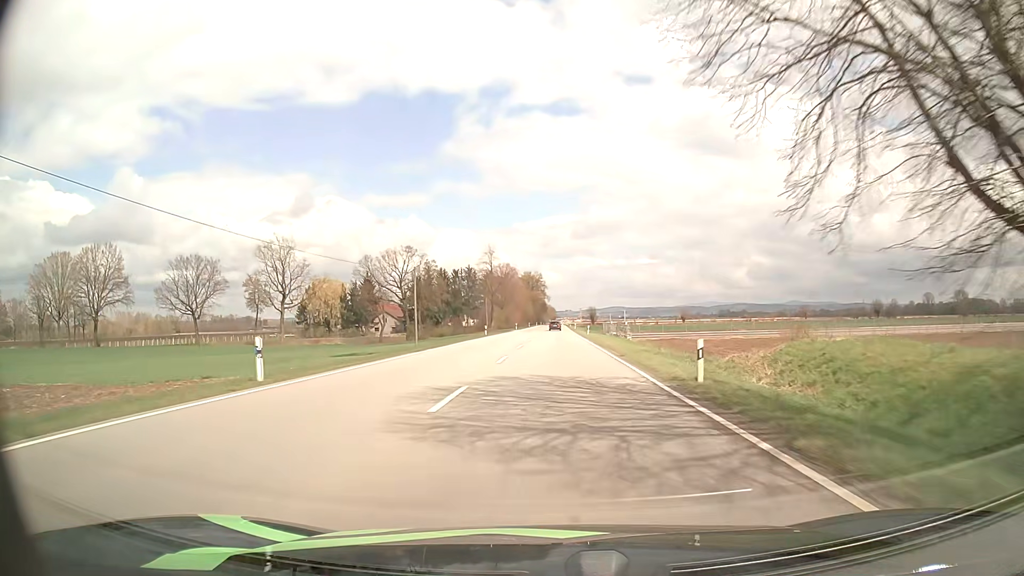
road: primary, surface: asphalt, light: Day
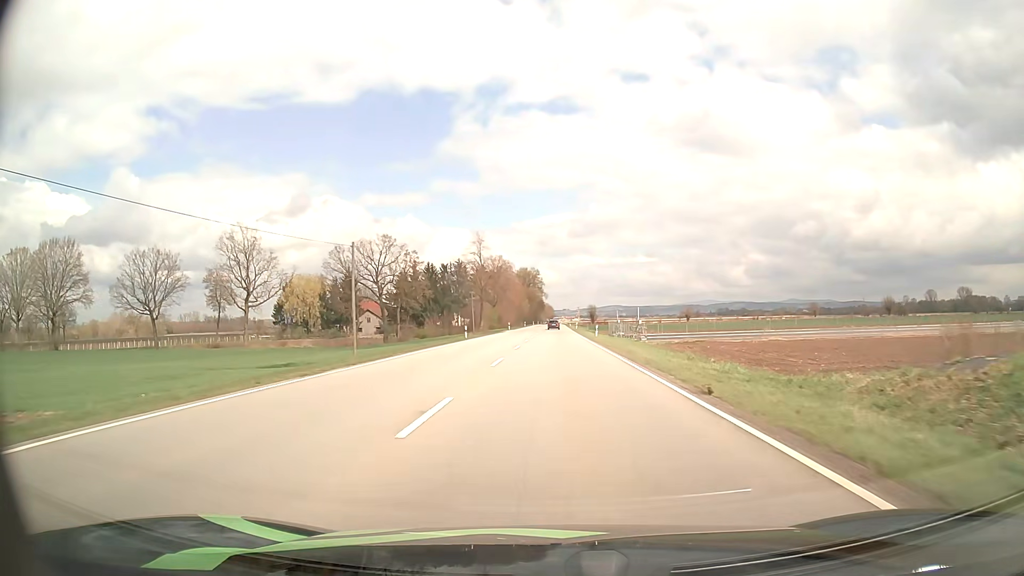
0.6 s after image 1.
(0.0, +14.4) m; 0°
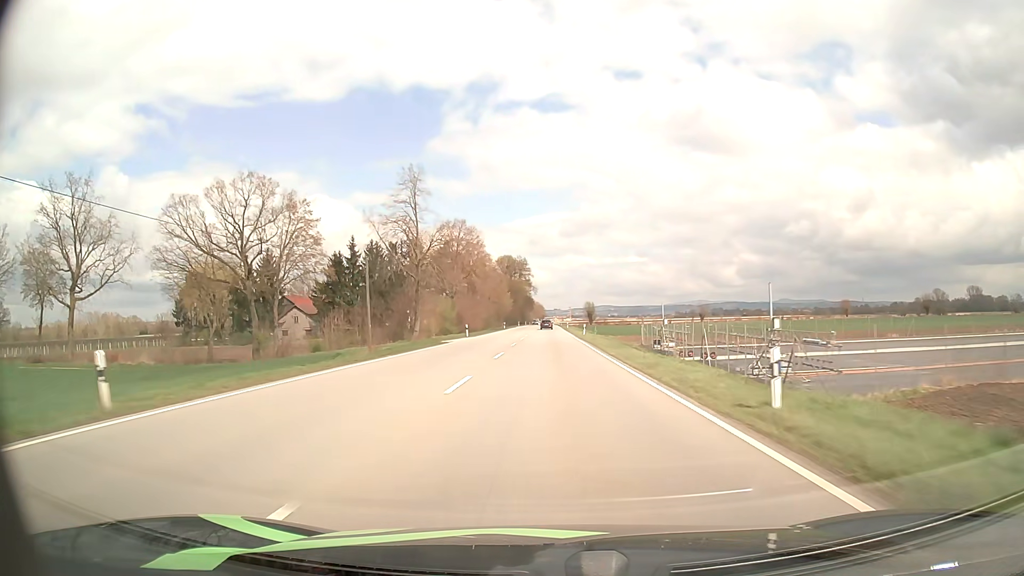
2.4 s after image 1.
(+0.2, +43.0) m; +1°
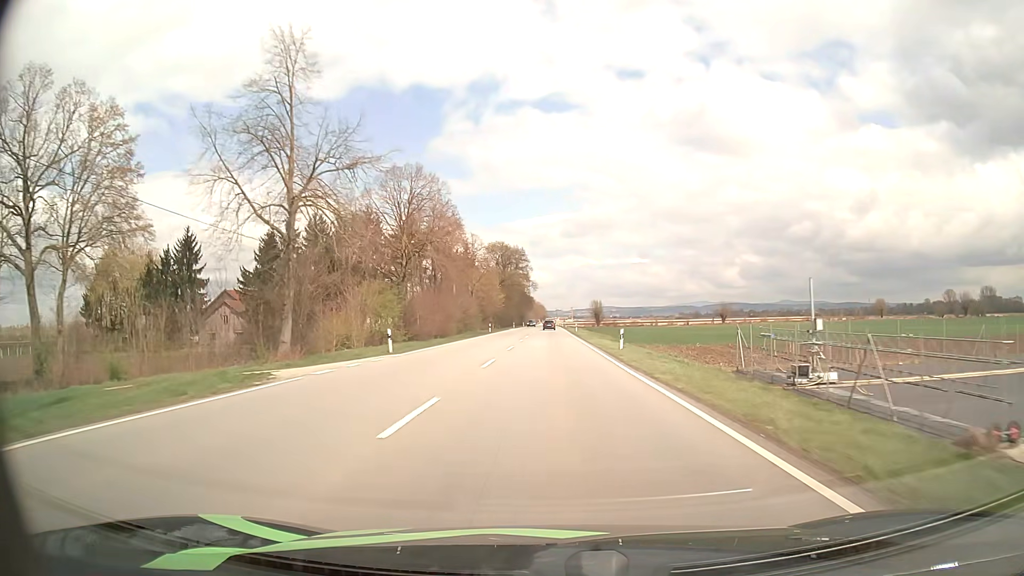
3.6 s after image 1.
(0.0, +28.8) m; 0°
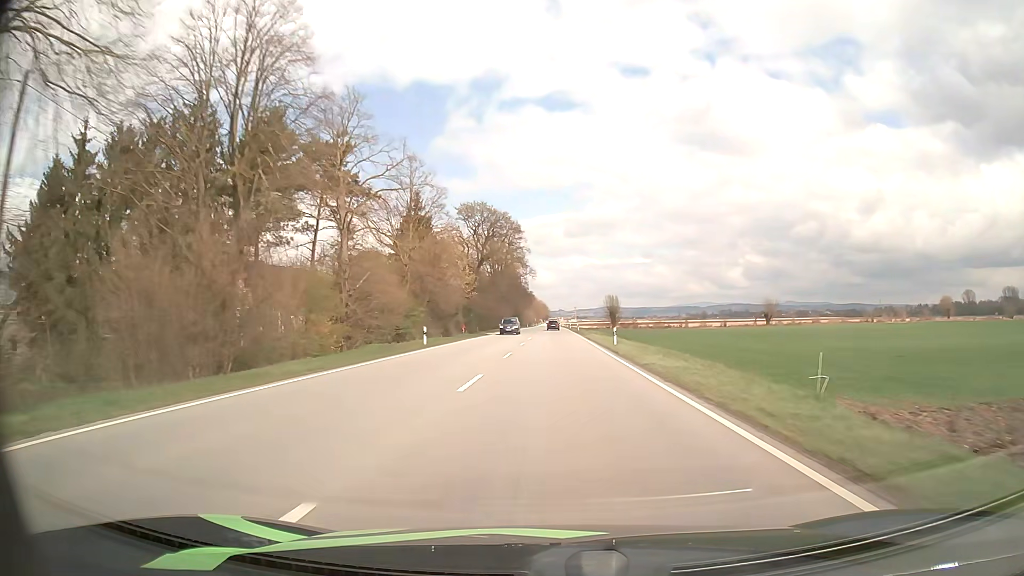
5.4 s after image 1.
(-0.1, +43.1) m; 0°
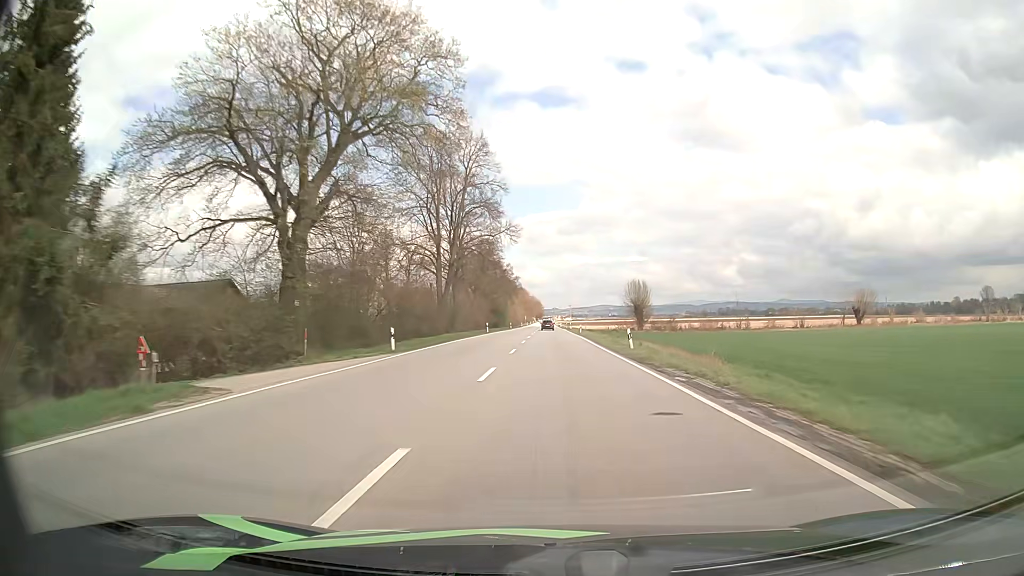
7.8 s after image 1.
(+0.1, +57.7) m; +1°
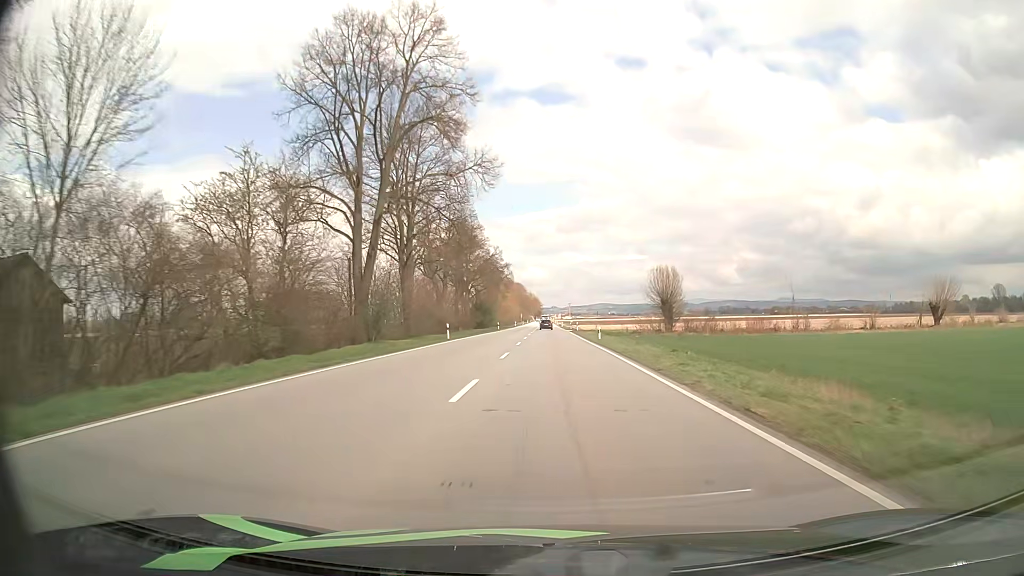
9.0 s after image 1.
(0.0, +27.8) m; 0°
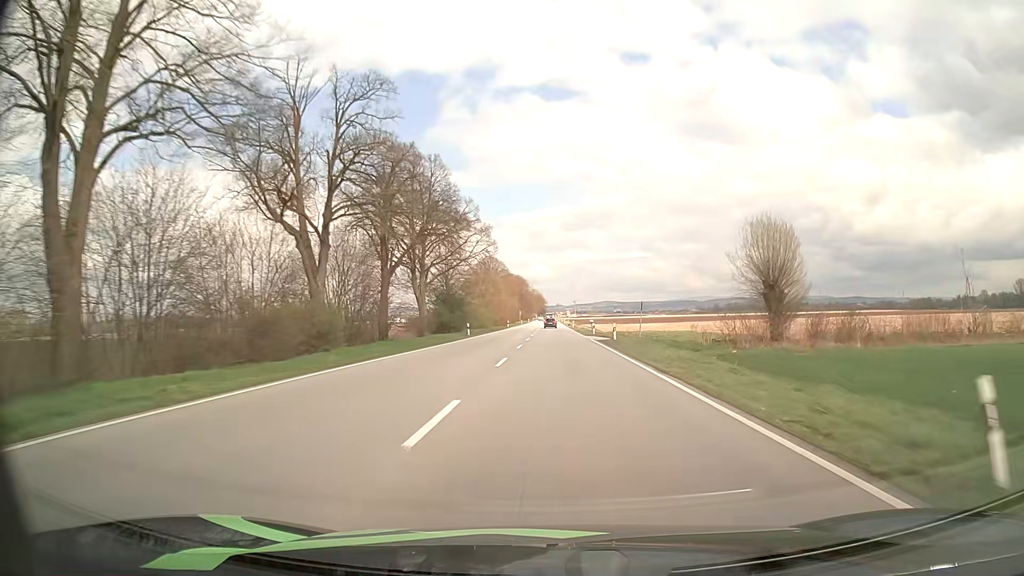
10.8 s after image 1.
(-0.2, +39.7) m; -1°
(0, +10) (0, +20) (0, +30) (0, +40) (0, +50) (0, +60) (0, +70) (0, +80) (0, +90) (0, +100) m
